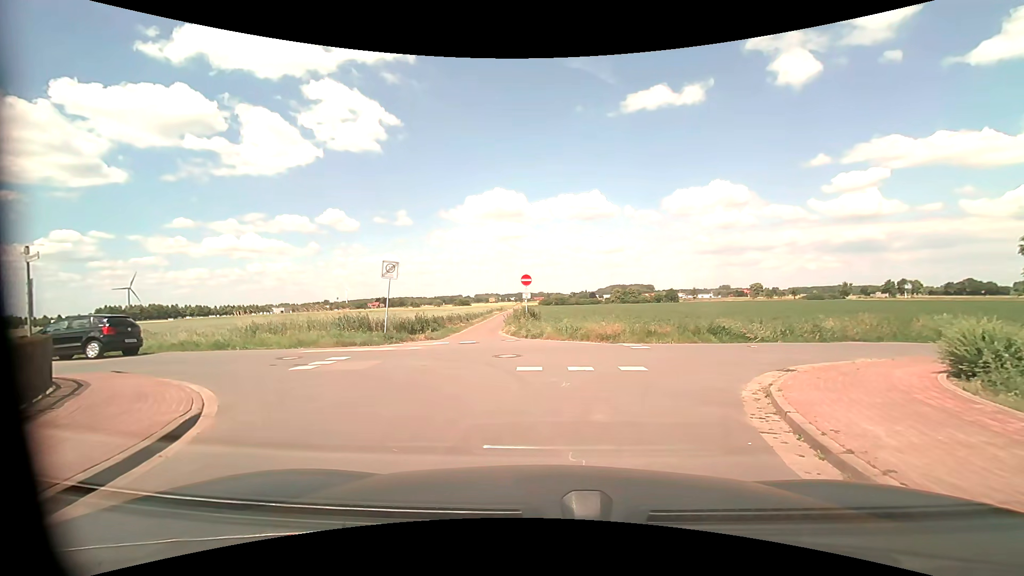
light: Day
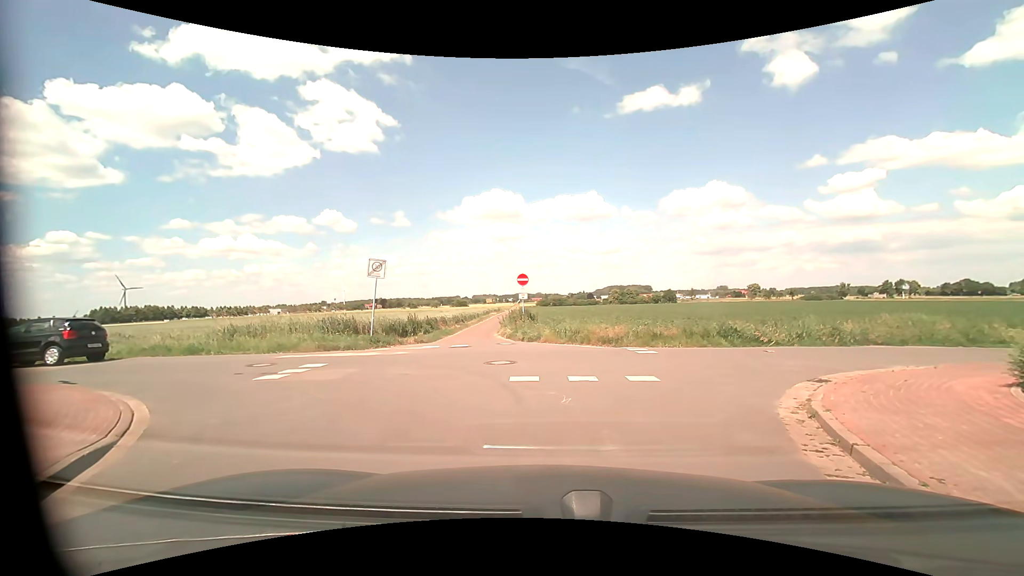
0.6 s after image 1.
(0.0, +1.2) m; 0°
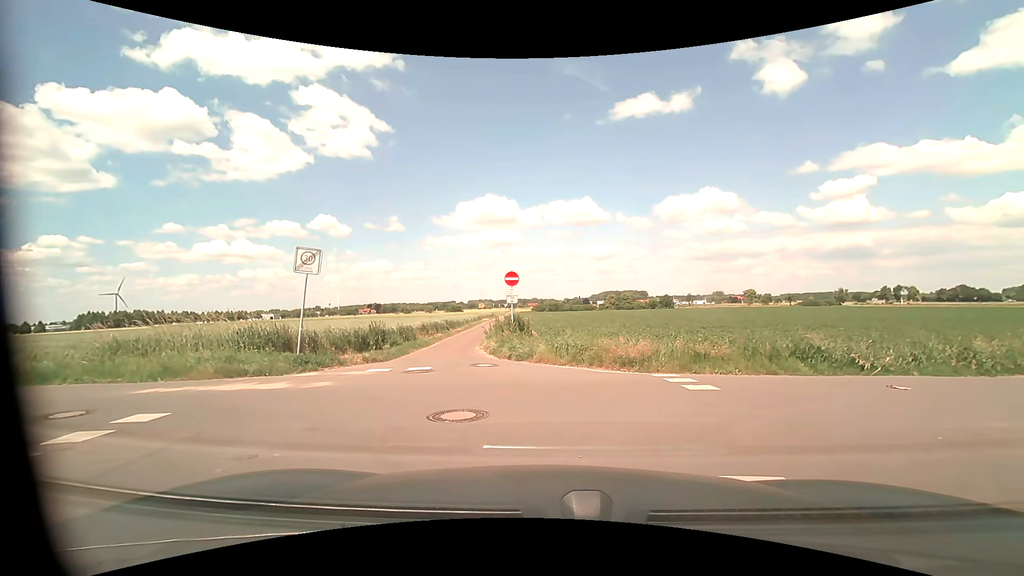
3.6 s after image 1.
(0.0, +4.9) m; 0°
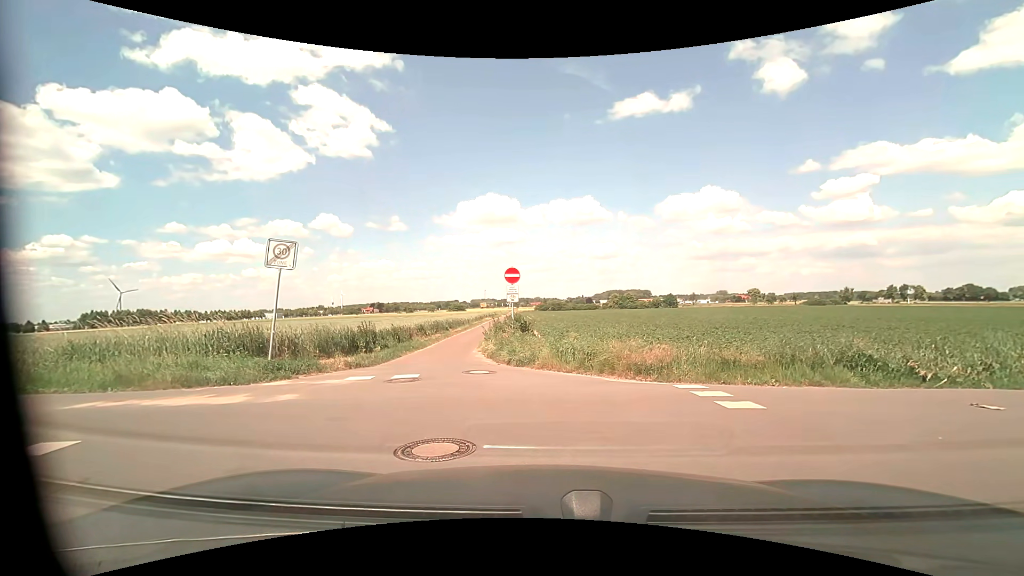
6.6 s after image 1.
(0.0, +1.5) m; 0°
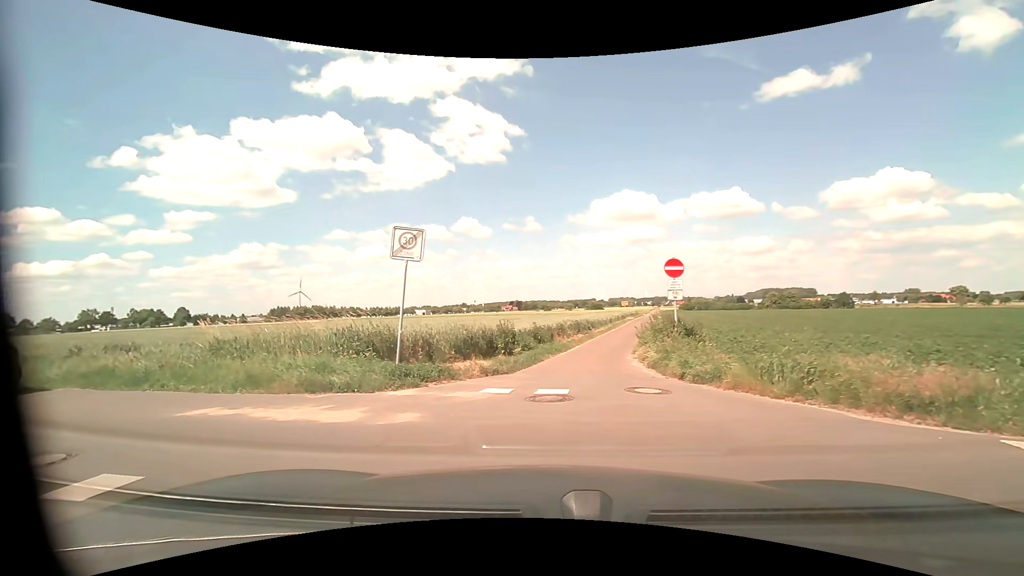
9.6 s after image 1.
(-0.1, +2.5) m; -14°
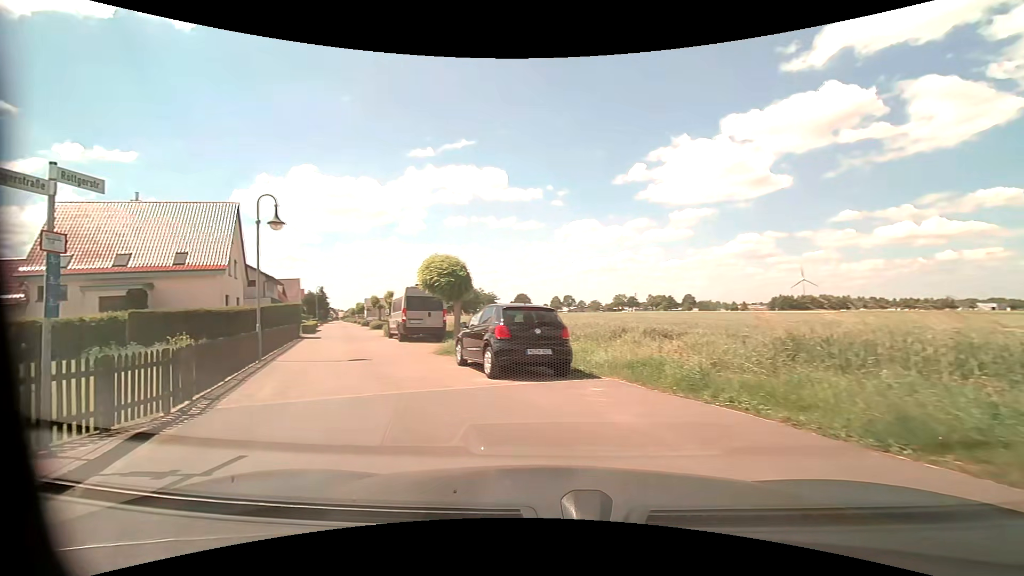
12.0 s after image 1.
(-2.4, +4.7) m; -55°
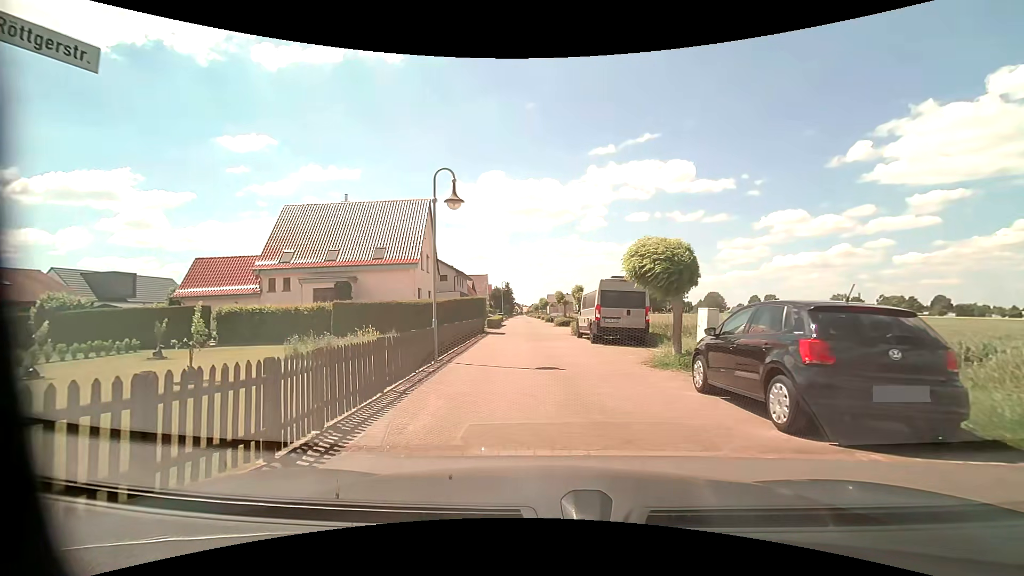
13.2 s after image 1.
(-0.8, +3.7) m; -22°
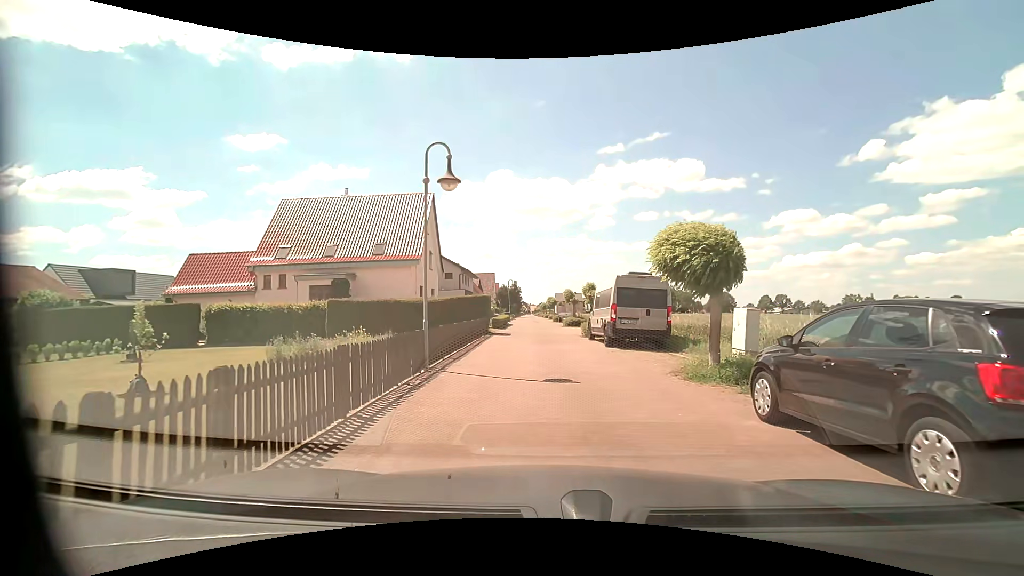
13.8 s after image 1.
(0.0, +1.9) m; -1°
(0, +10) (0, +20) (0, +30) (0, +40) (0, +50) (0, +60) (-1, +70) (-1, +80) (-1, +90) (-1, +100) m
